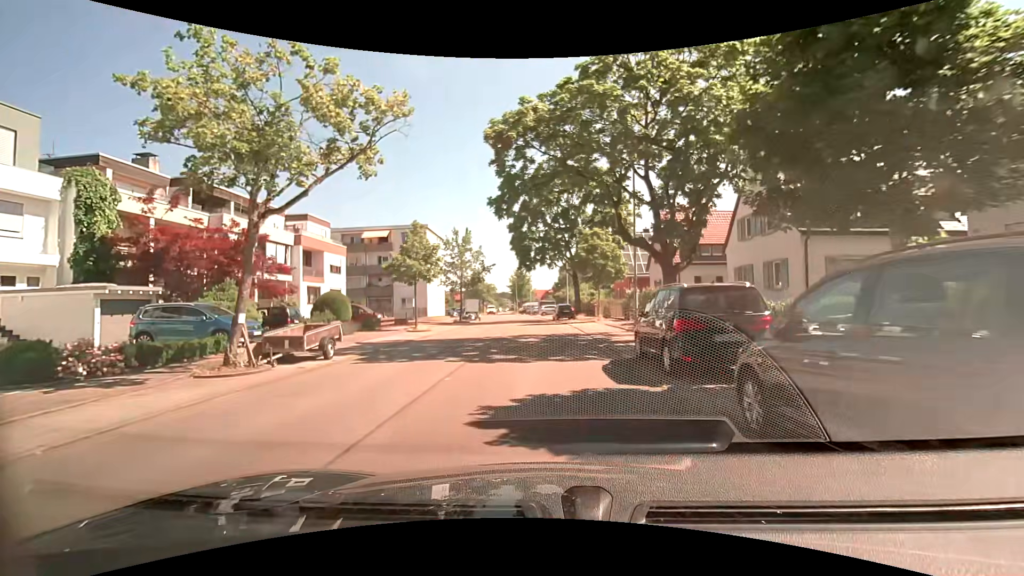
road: residential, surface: asphalt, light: Day
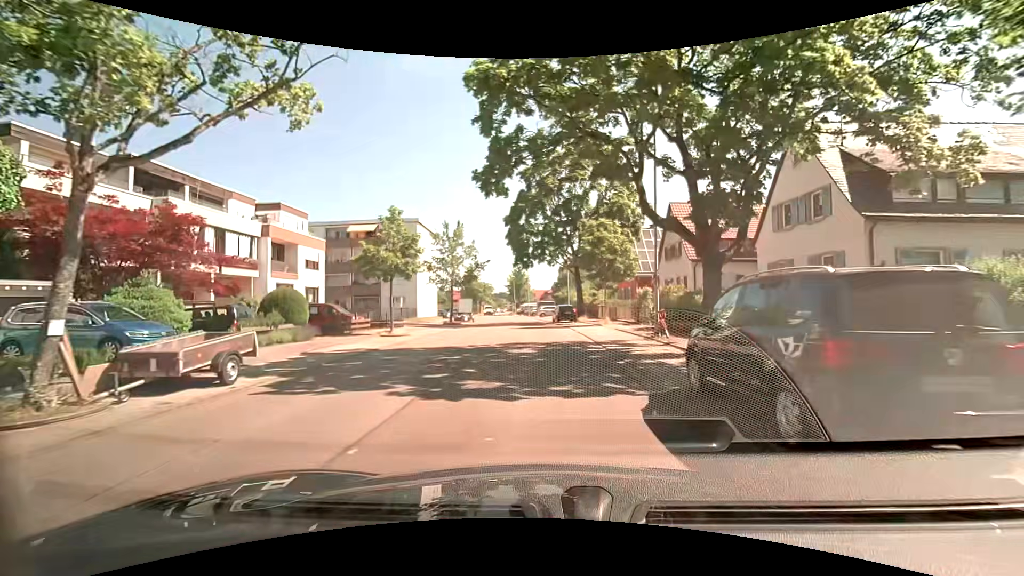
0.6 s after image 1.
(0.0, +4.4) m; 0°
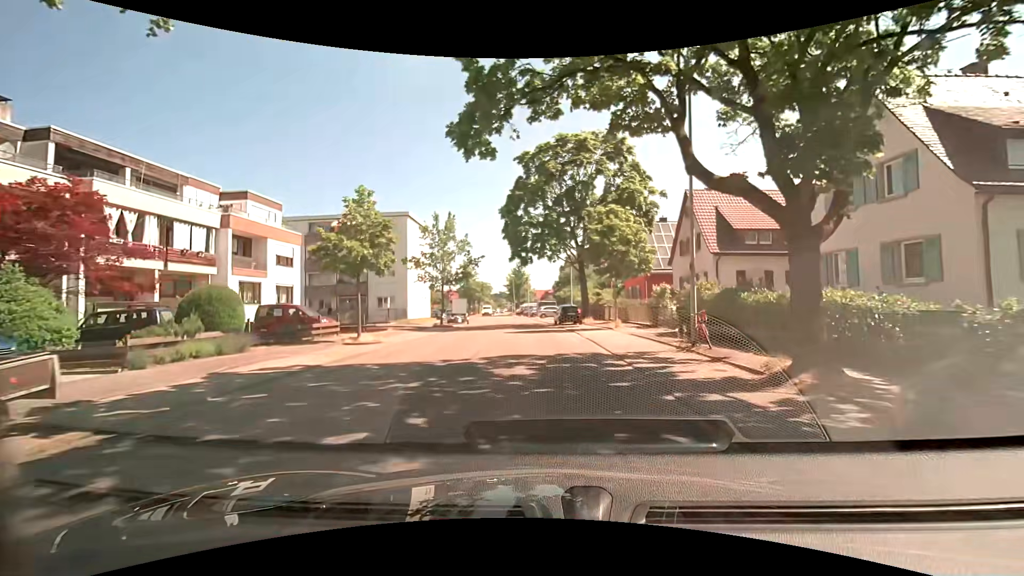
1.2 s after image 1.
(0.0, +4.5) m; +1°
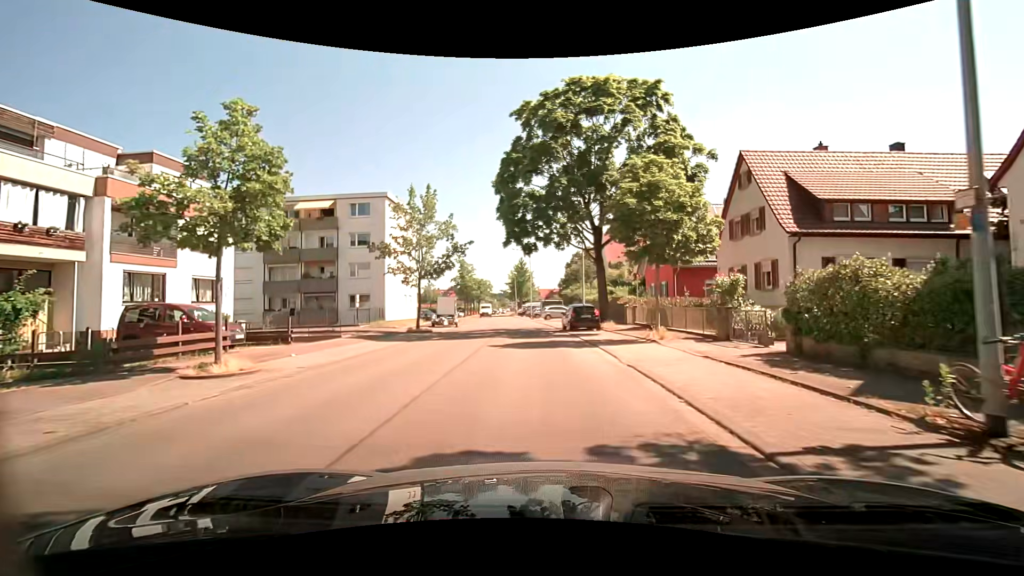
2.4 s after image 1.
(-0.1, +9.1) m; -1°
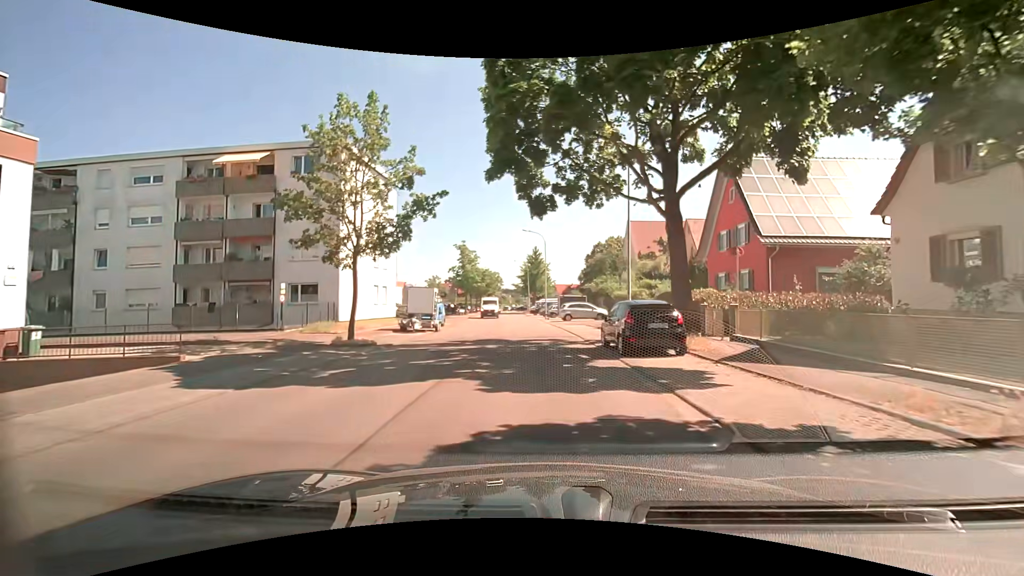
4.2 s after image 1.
(-0.2, +13.4) m; -2°
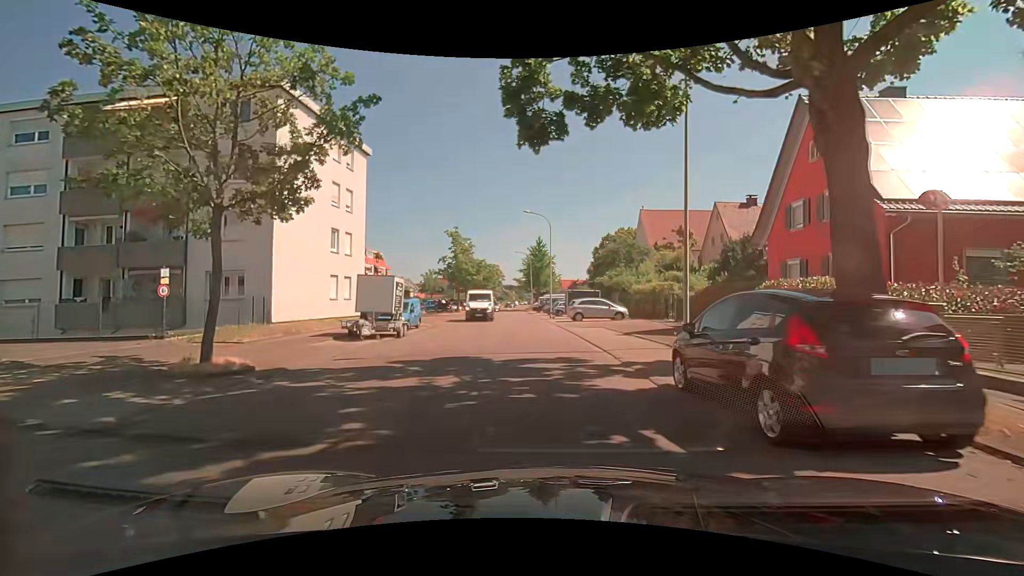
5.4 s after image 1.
(0.0, +8.3) m; 0°
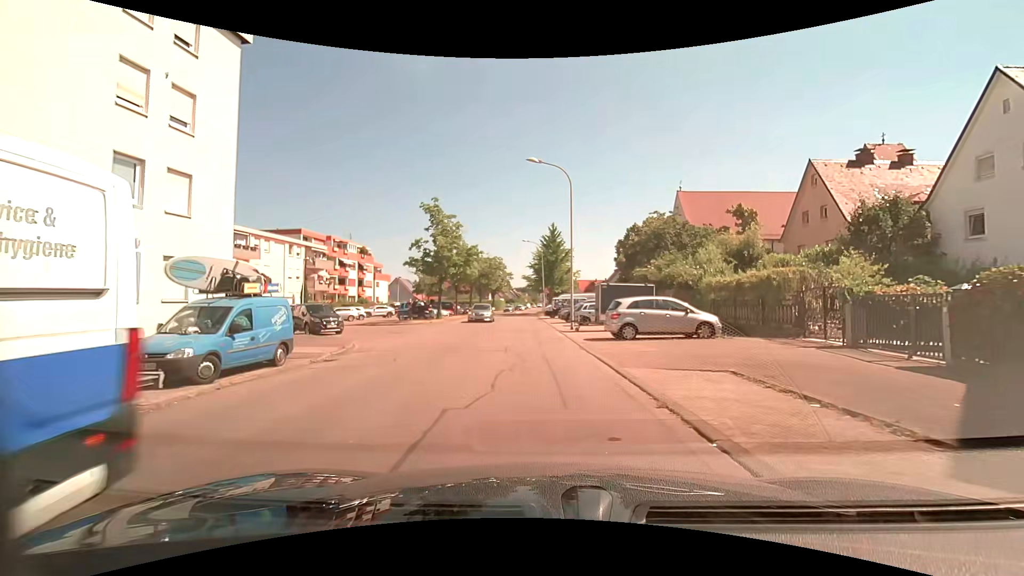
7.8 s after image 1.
(-0.2, +15.9) m; -2°
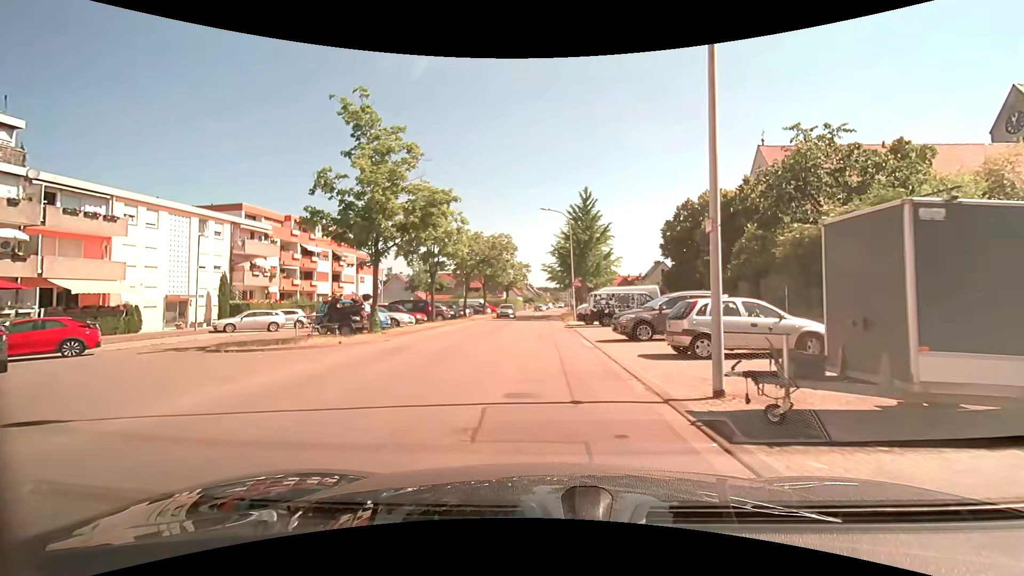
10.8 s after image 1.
(-0.6, +19.5) m; -2°
